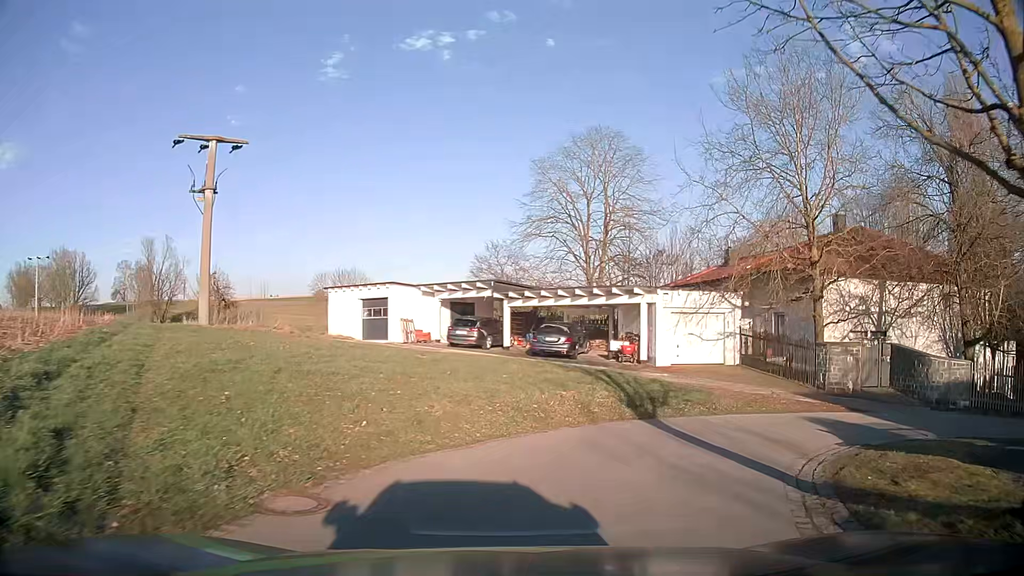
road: residential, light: Day
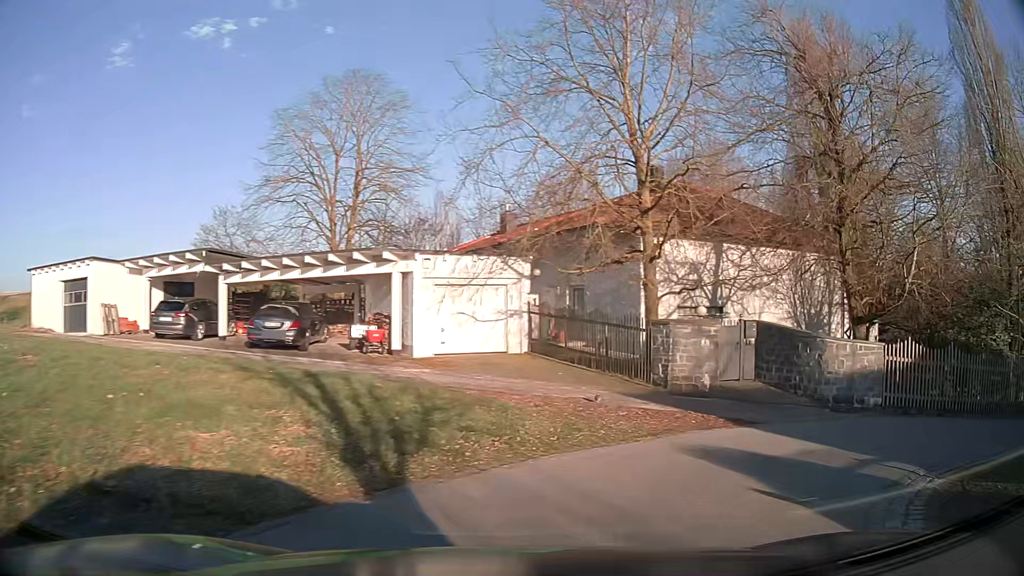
(+1.1, +7.1) m; +20°
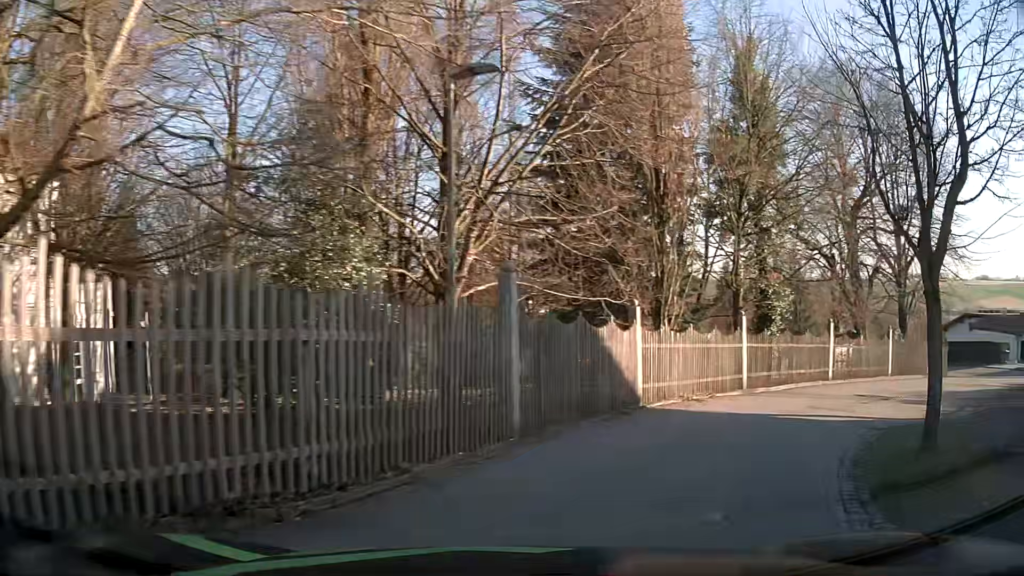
(+6.7, +11.1) m; +61°
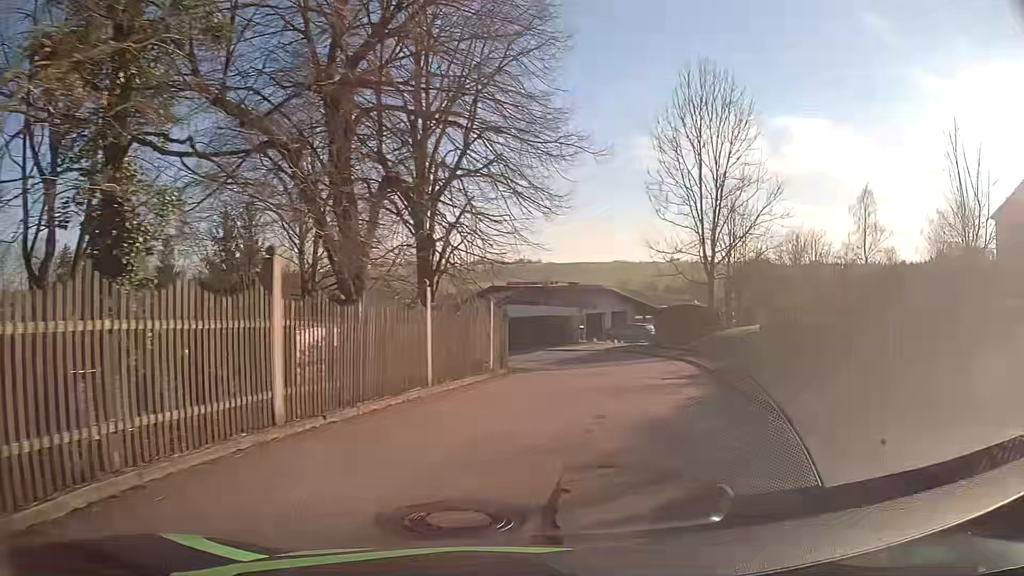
(+6.8, +15.1) m; +46°
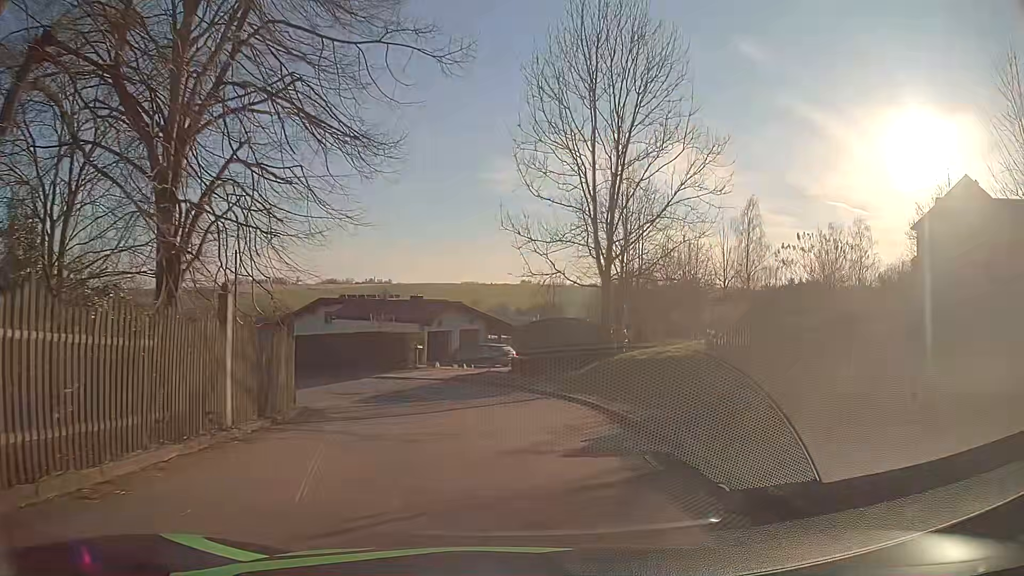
(+1.0, +9.6) m; +12°
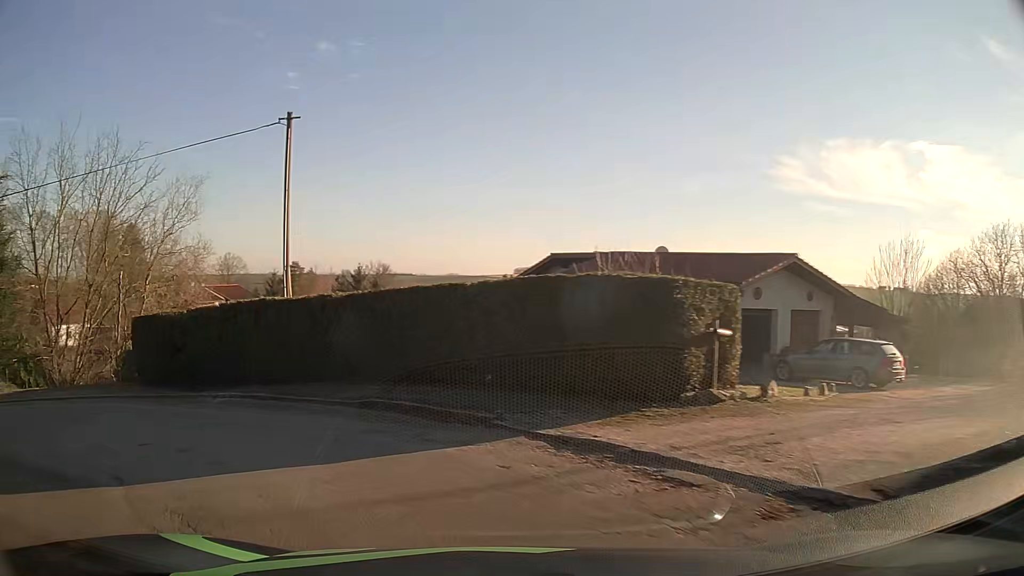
(-1.9, +21.1) m; -22°
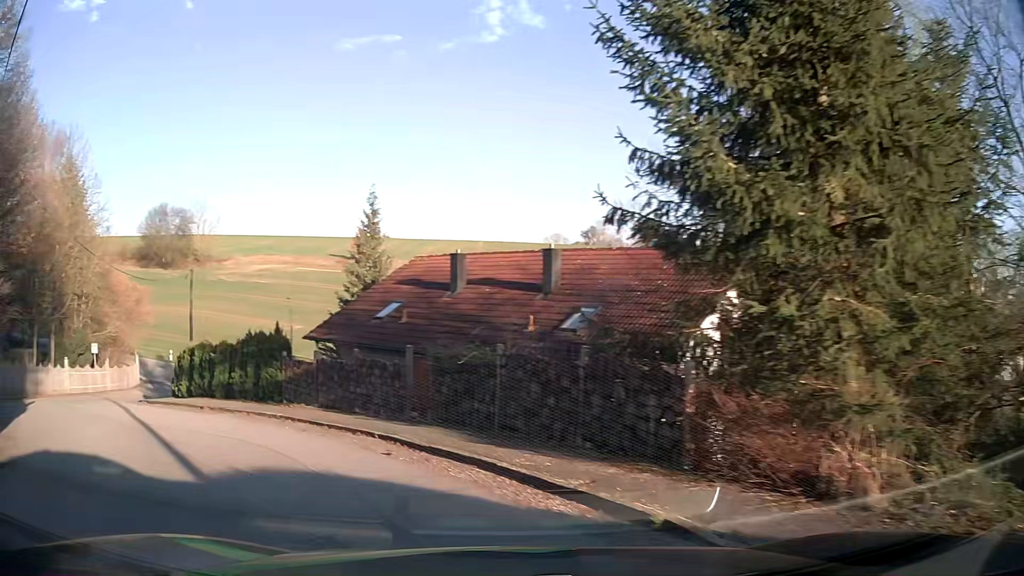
(-10.2, +11.8) m; -80°
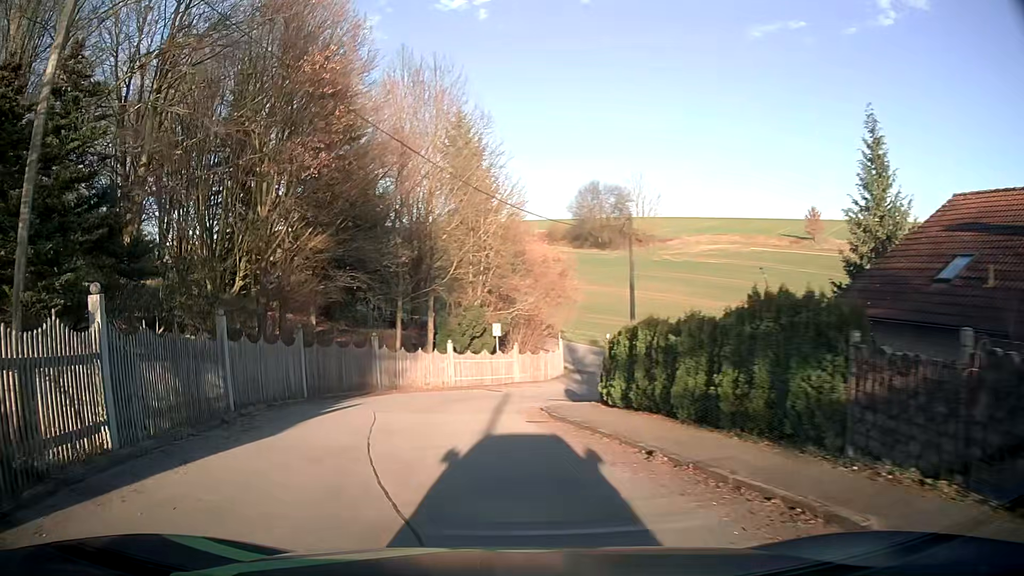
(-4.2, +10.0) m; -41°
